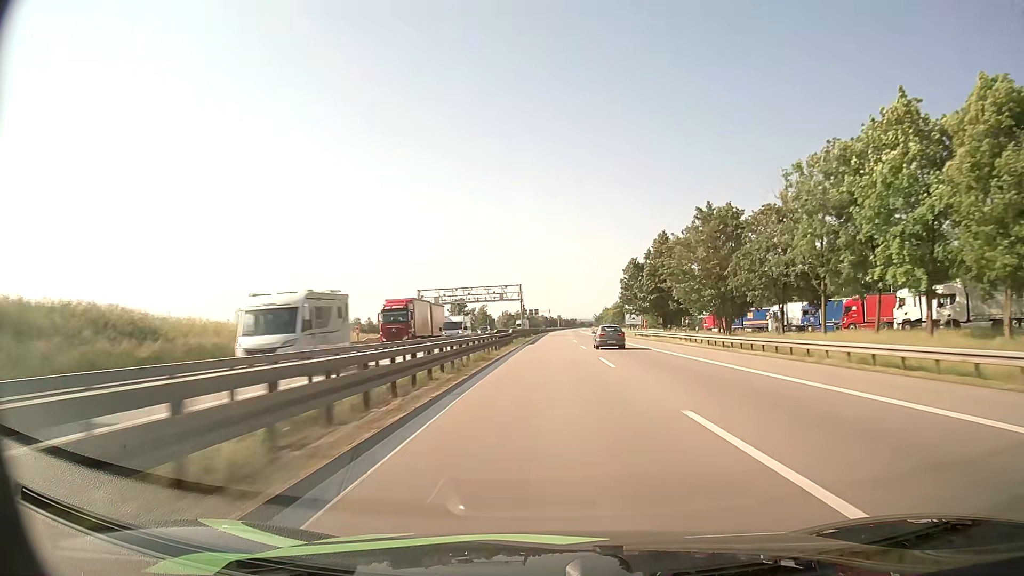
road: motorway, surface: asphalt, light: Day
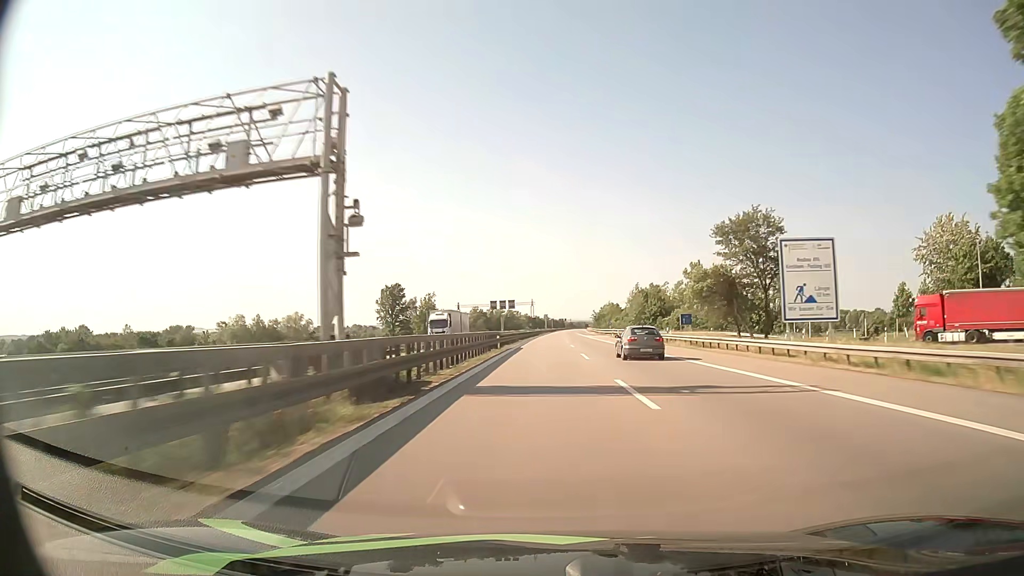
(+1.0, +83.9) m; +1°
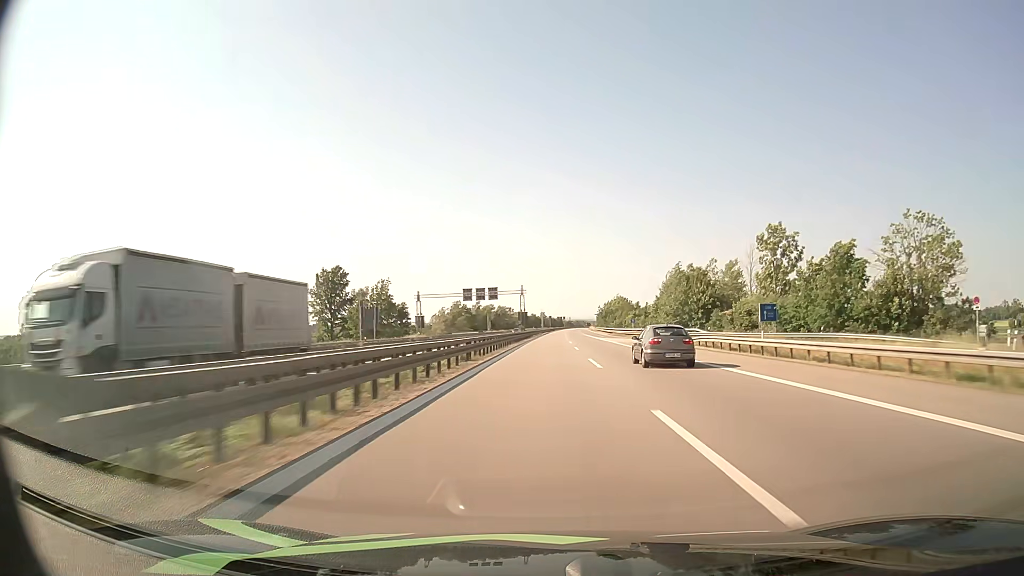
(+0.1, +42.5) m; 0°
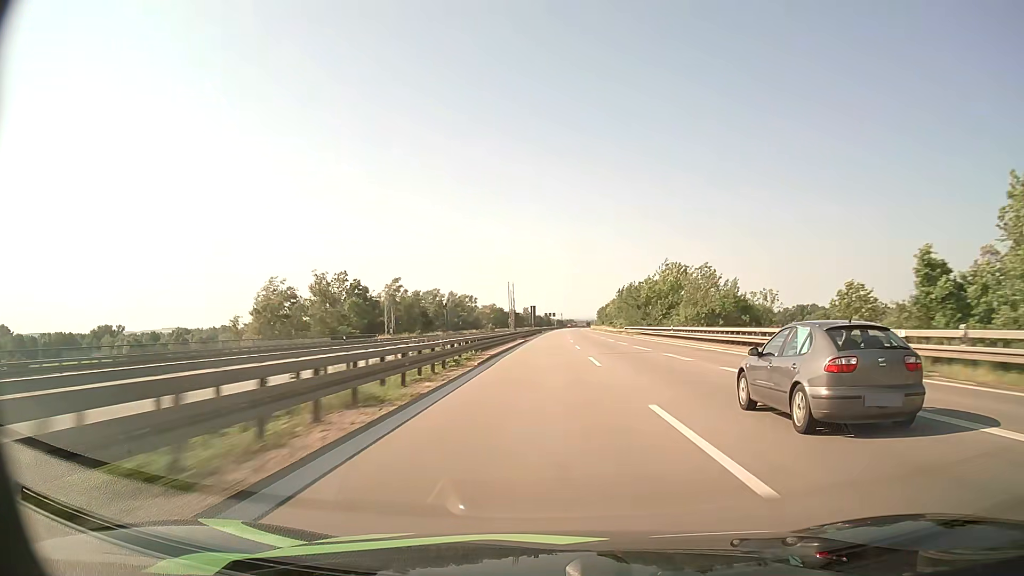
(+1.0, +107.9) m; +1°
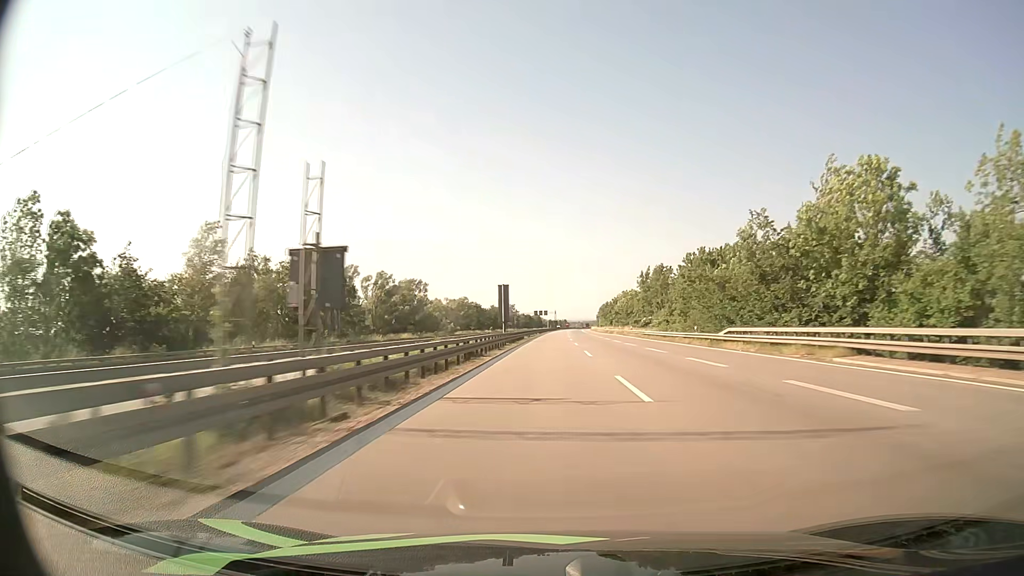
(+0.3, +65.8) m; +1°
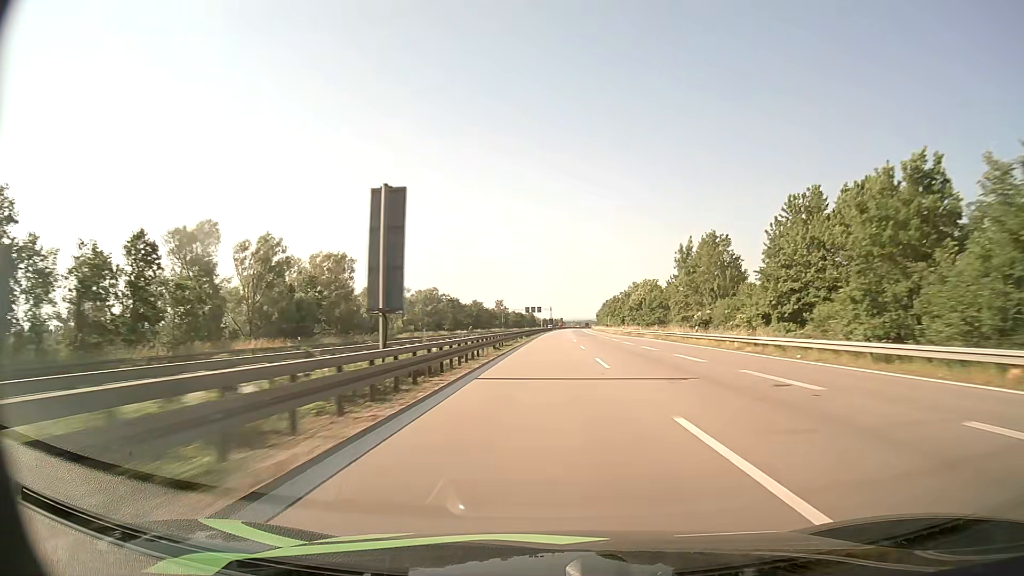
(+0.2, +44.2) m; 0°
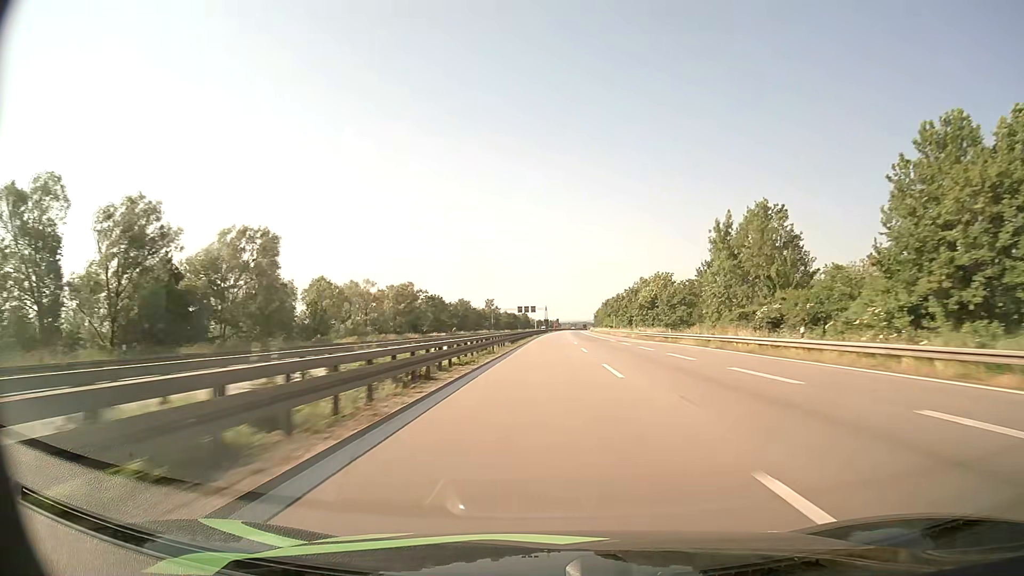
(+0.1, +22.2) m; 0°
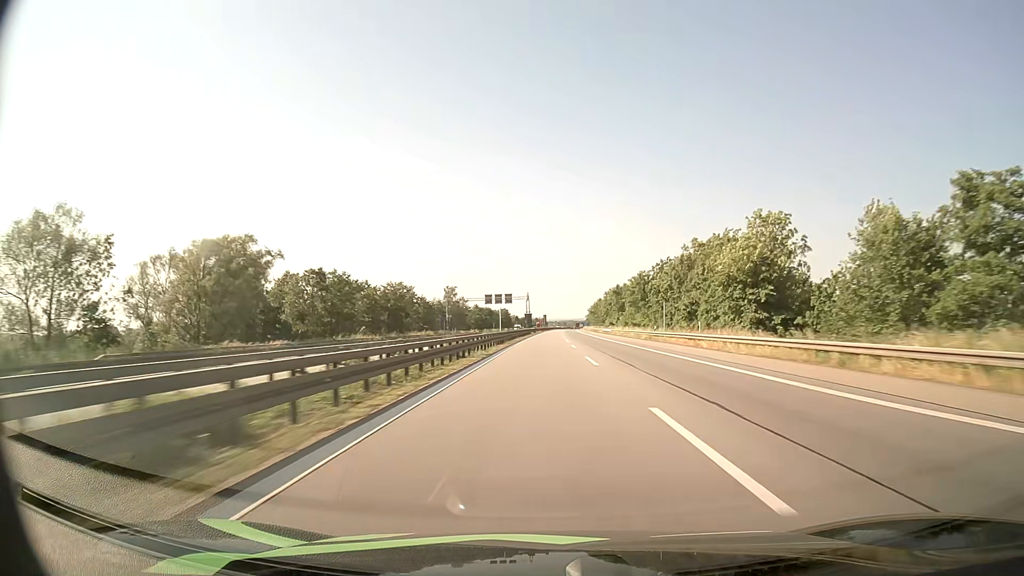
(+0.8, +67.0) m; +1°
(0, +10) (0, +20) (0, +30) (0, +40) (0, +50) (+1, +60) (+1, +70) (+1, +80) (+2, +90) (+2, +100) m
